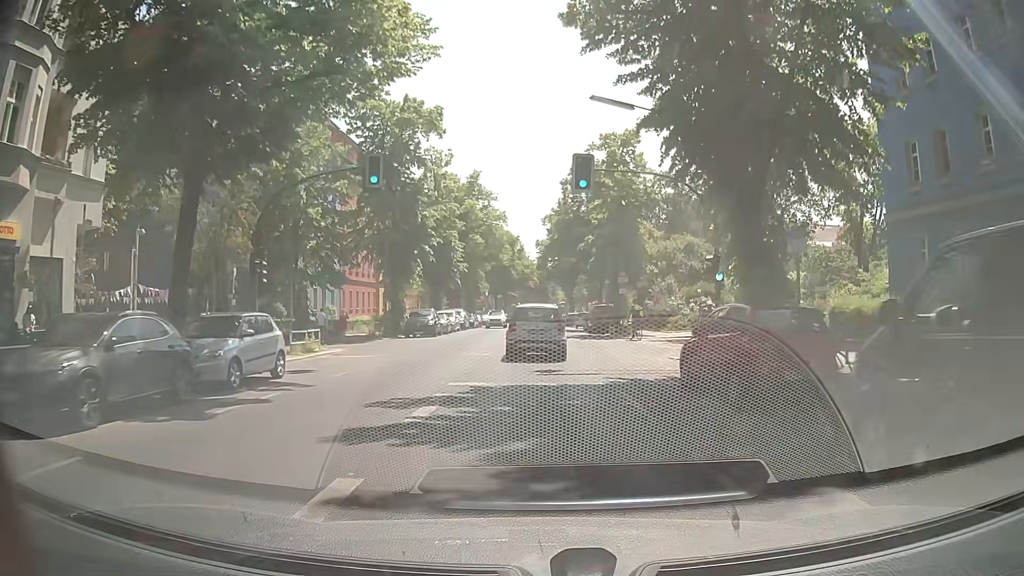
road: secondary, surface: asphalt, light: Day
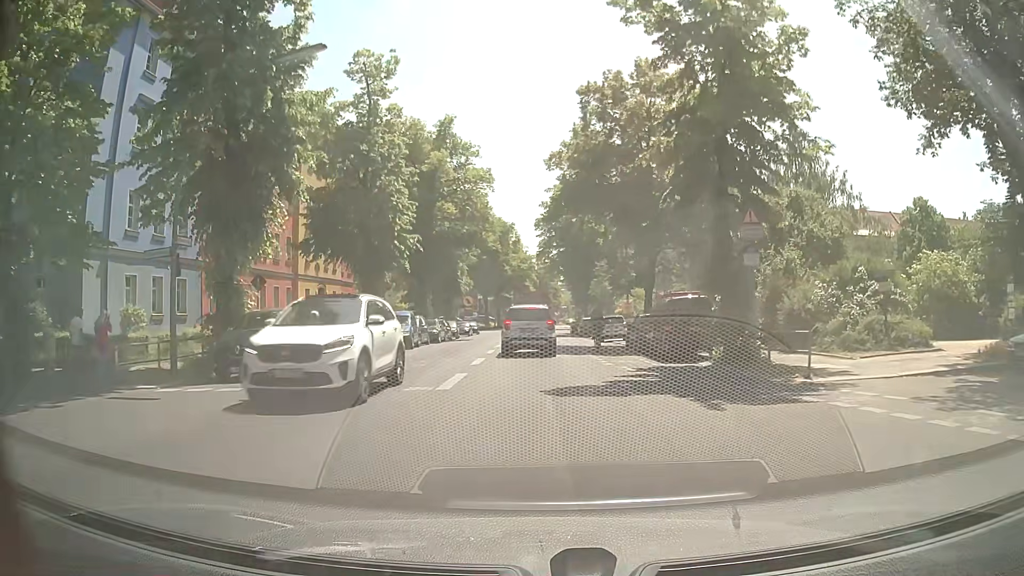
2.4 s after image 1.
(+0.2, +24.1) m; 0°
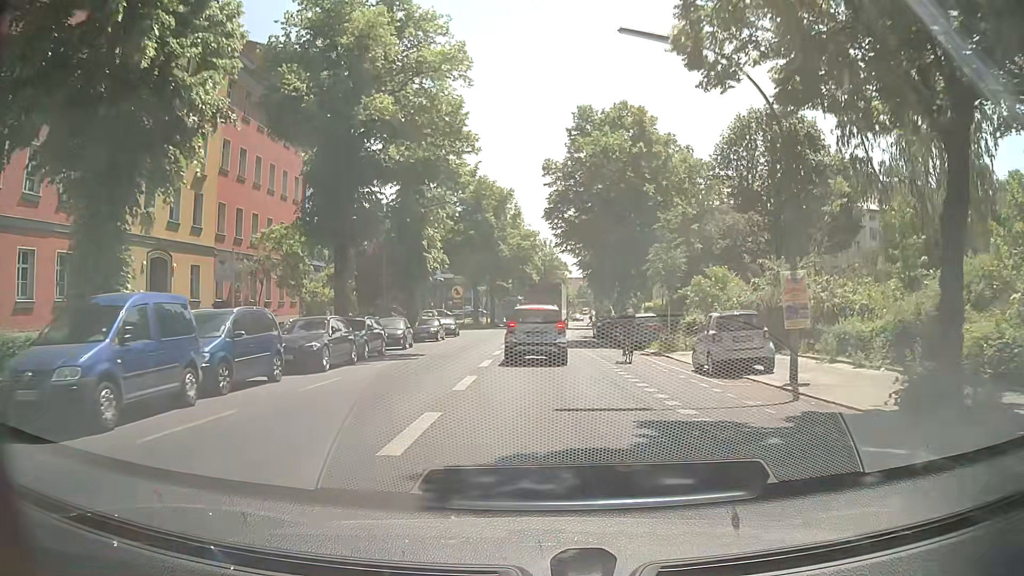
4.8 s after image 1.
(0.0, +23.7) m; +1°
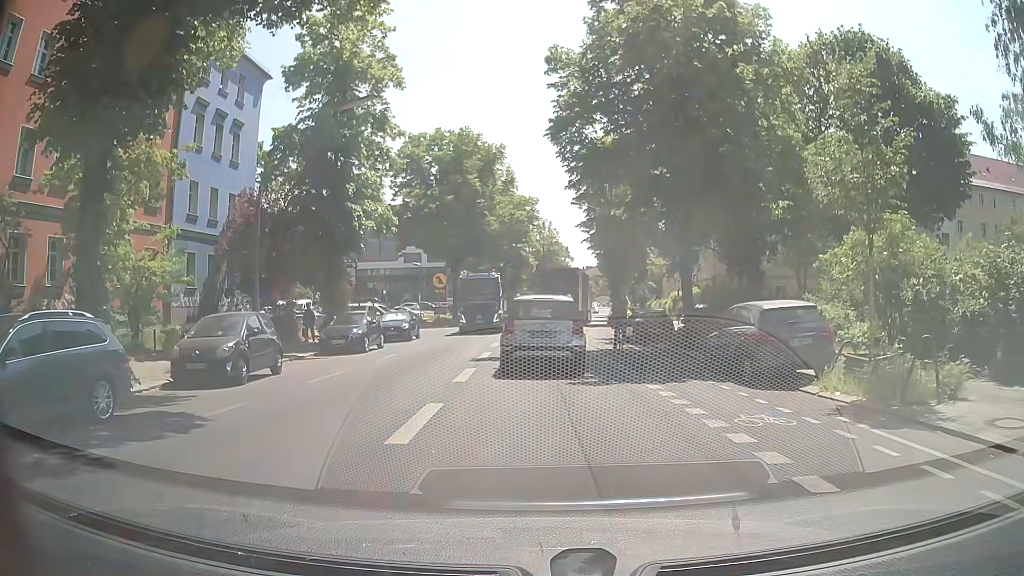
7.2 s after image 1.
(-0.1, +17.0) m; -1°
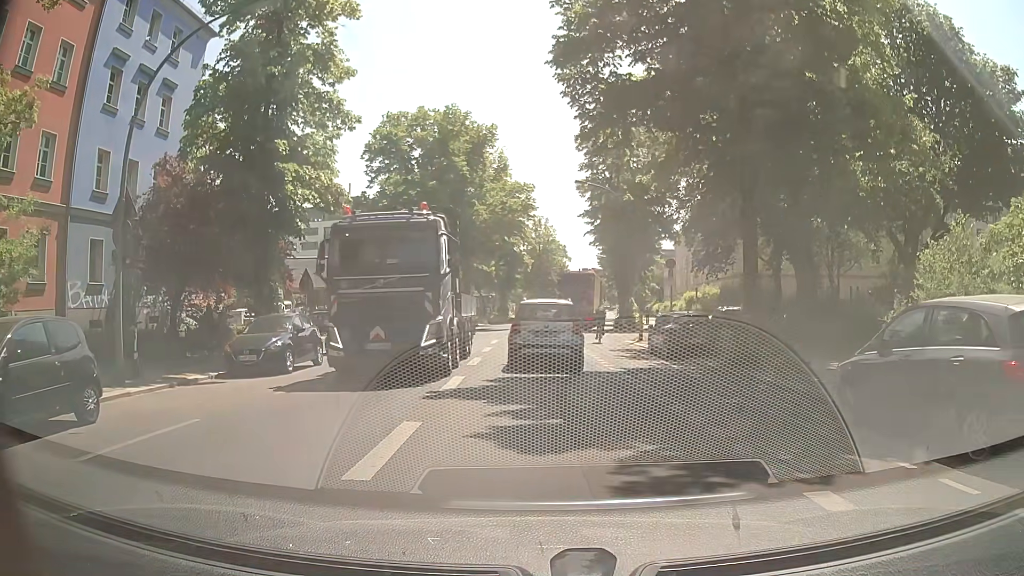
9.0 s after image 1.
(+0.1, +7.3) m; 0°
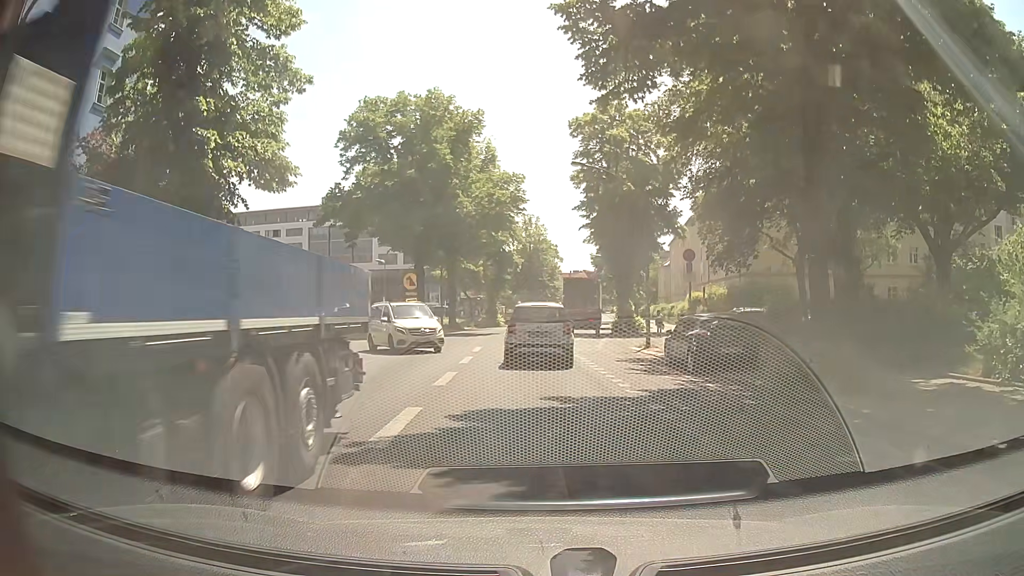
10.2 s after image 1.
(+0.1, +4.6) m; +2°
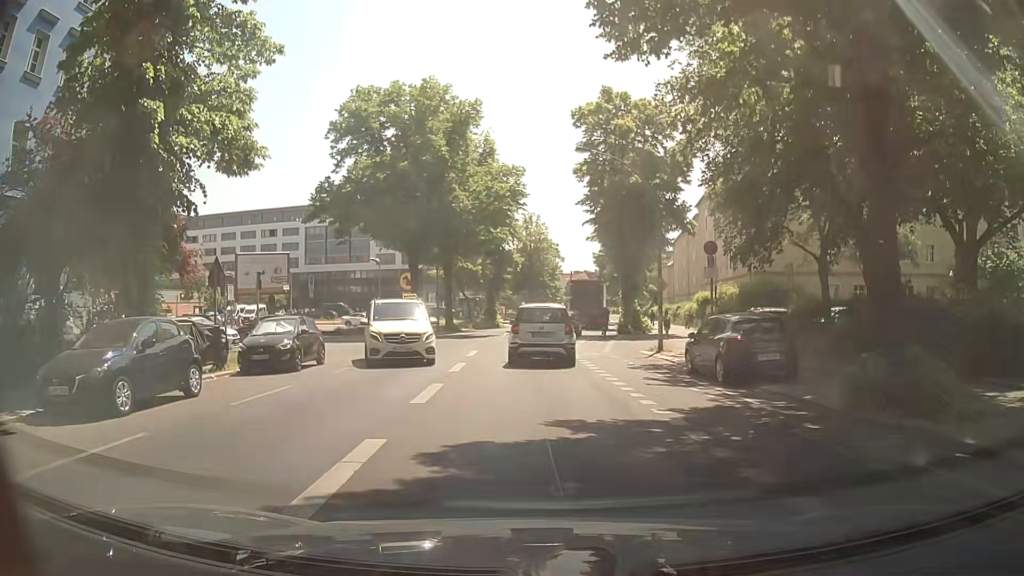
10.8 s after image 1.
(0.0, +2.6) m; -2°
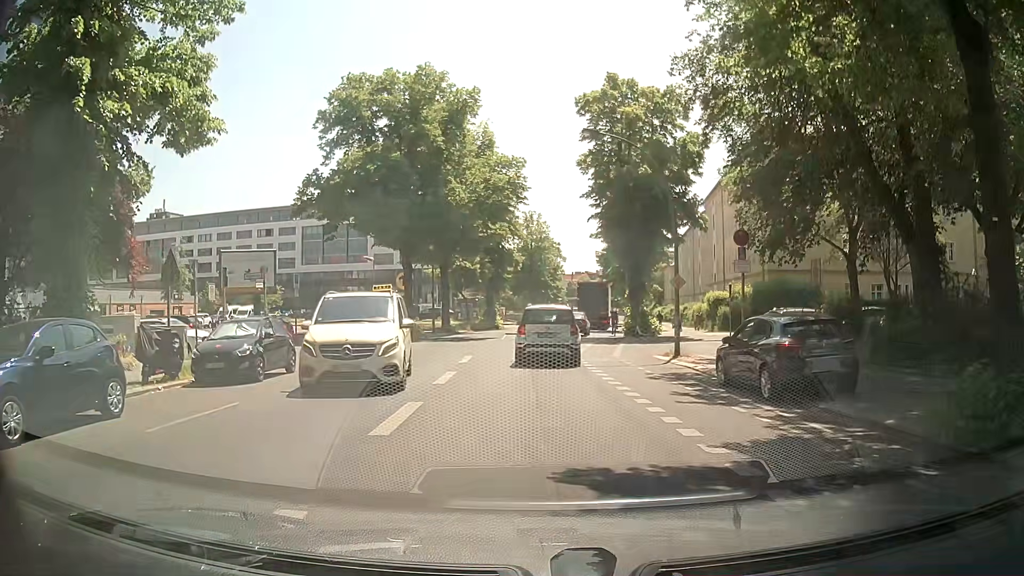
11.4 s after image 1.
(+0.1, +2.8) m; +2°
(0, +10) (0, +20) (+1, +30) (+2, +40) (+3, +50) (+5, +60) (+6, +70) (+7, +80) (+8, +89) (+10, +99) m
